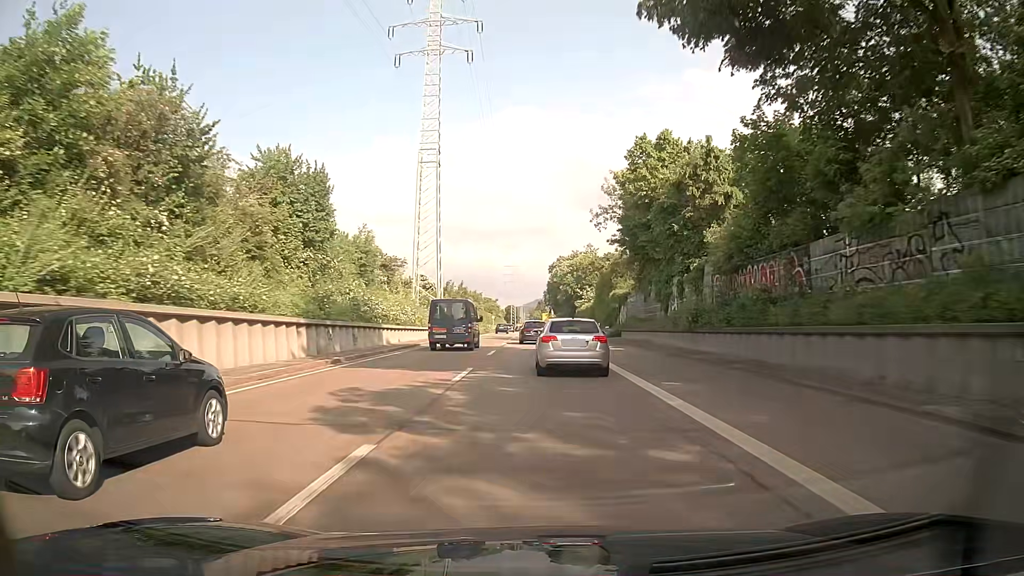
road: trunk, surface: asphalt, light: Day
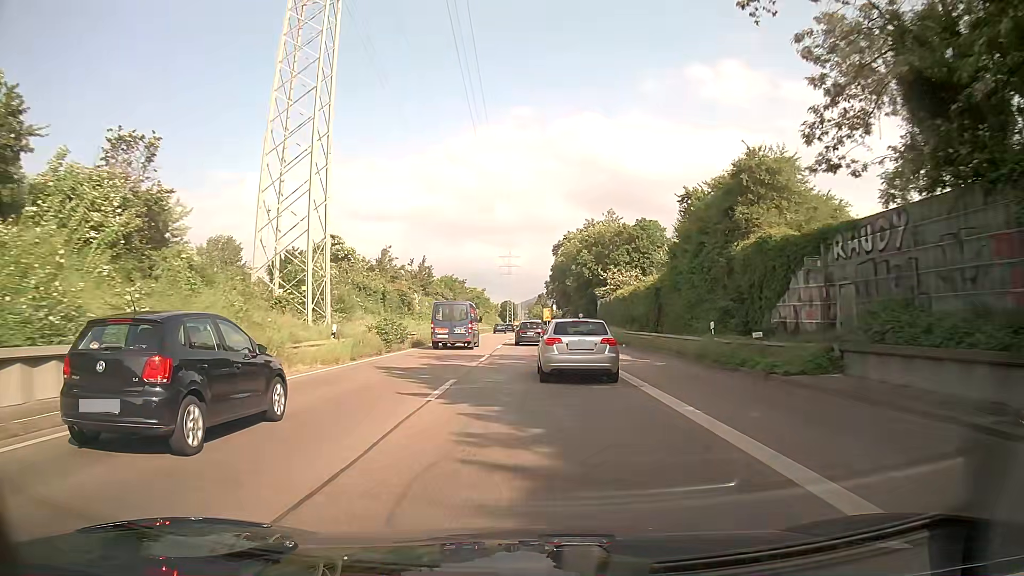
(+0.2, +39.4) m; +1°
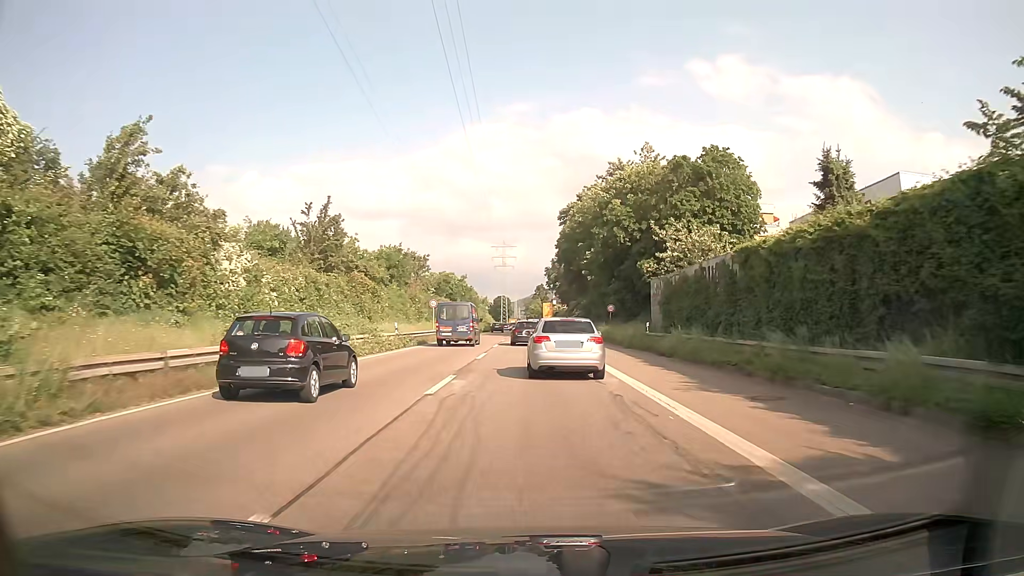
(-0.2, +35.4) m; 0°
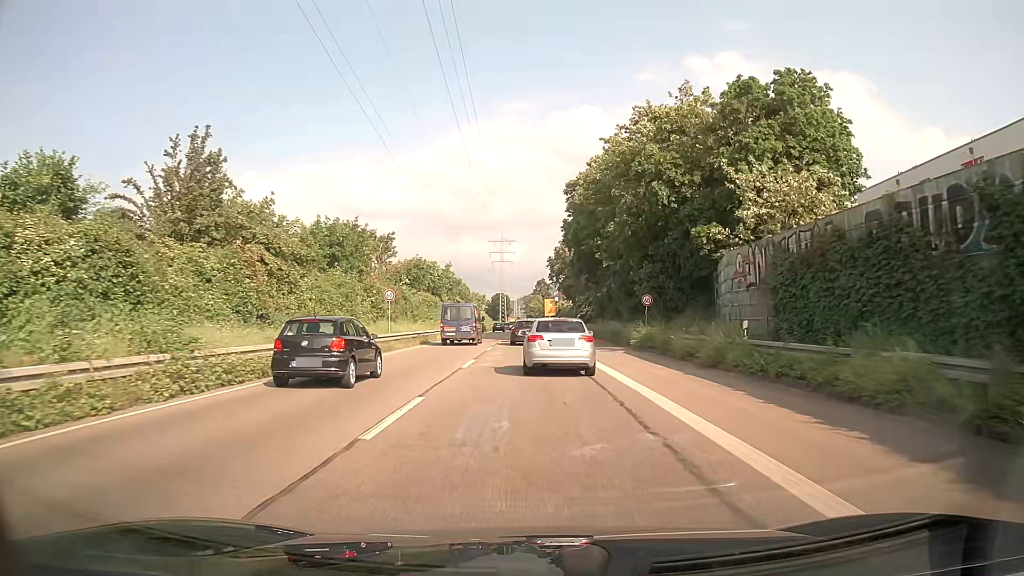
(0.0, +16.5) m; 0°
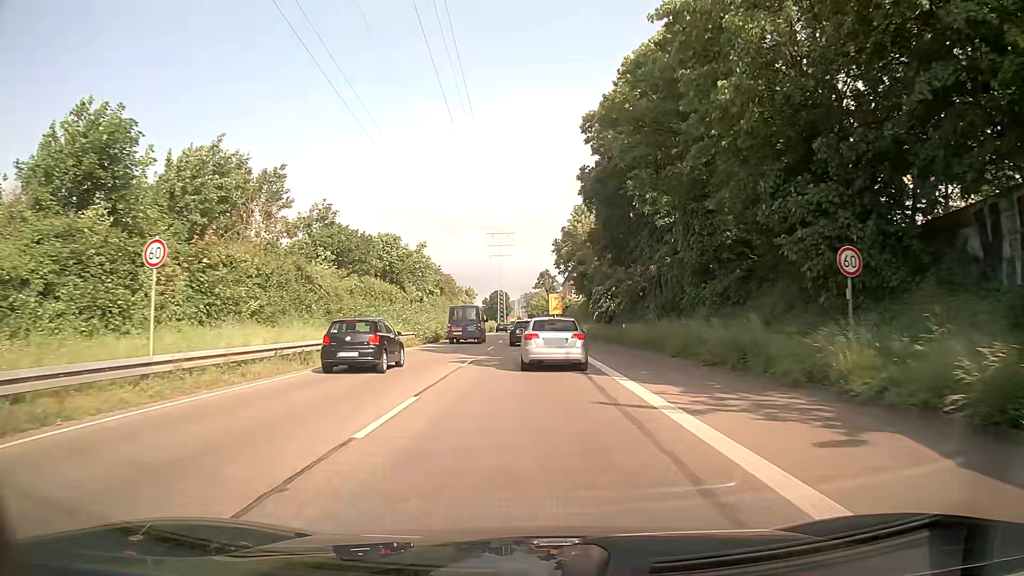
(0.0, +23.9) m; 0°
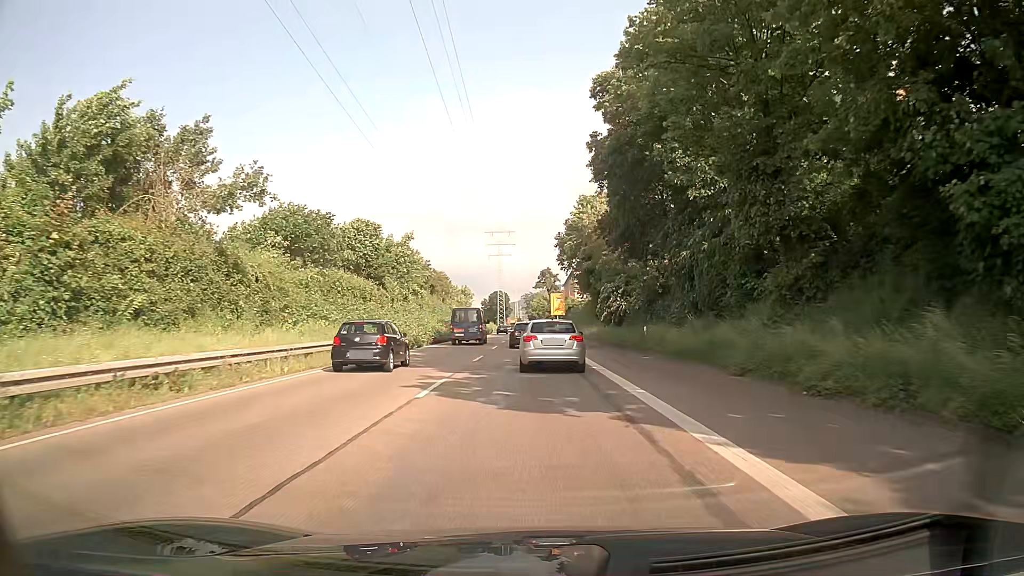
(0.0, +7.9) m; 0°
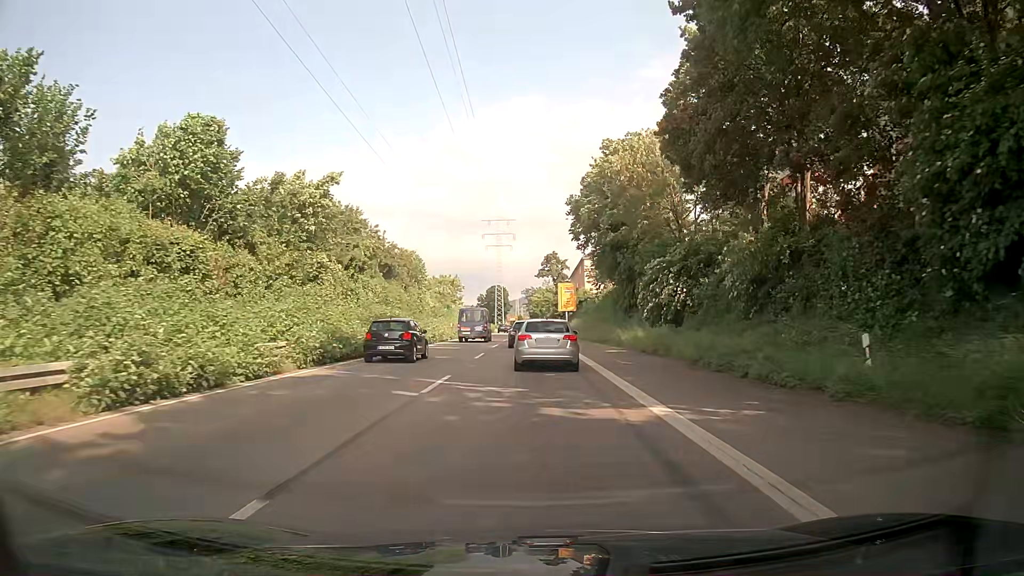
(0.0, +23.4) m; 0°
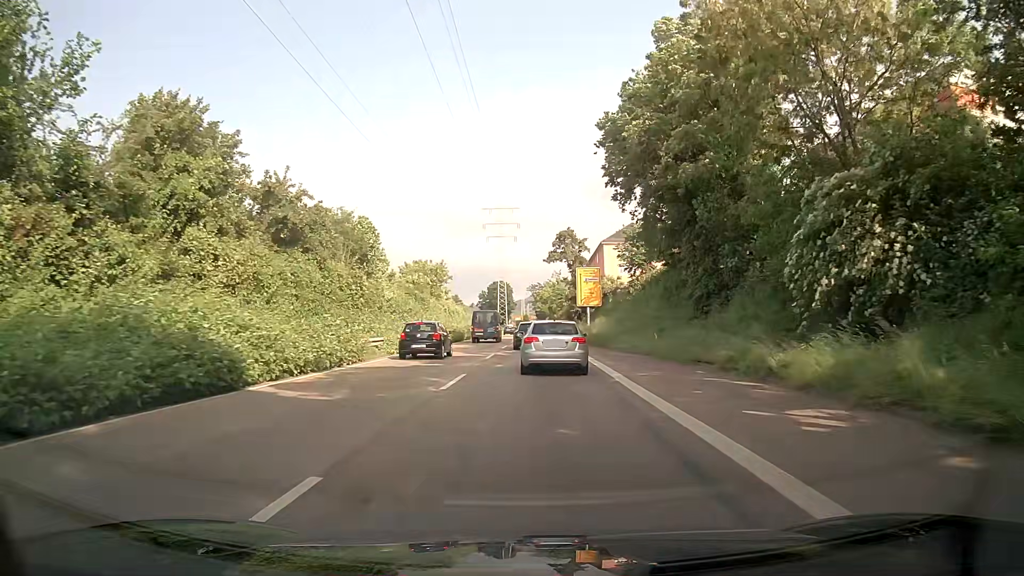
(0.0, +23.2) m; 0°
(0, +10) (0, +20) (0, +30) (0, +40) (0, +50) (0, +60) (0, +70) (0, +80) (0, +90) (0, +100) m
